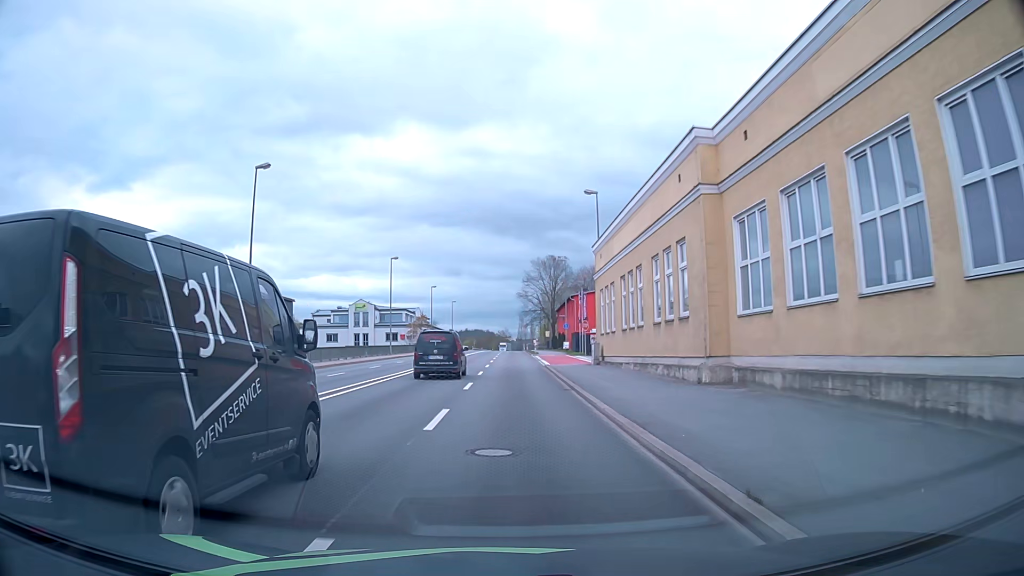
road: primary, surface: asphalt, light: Day
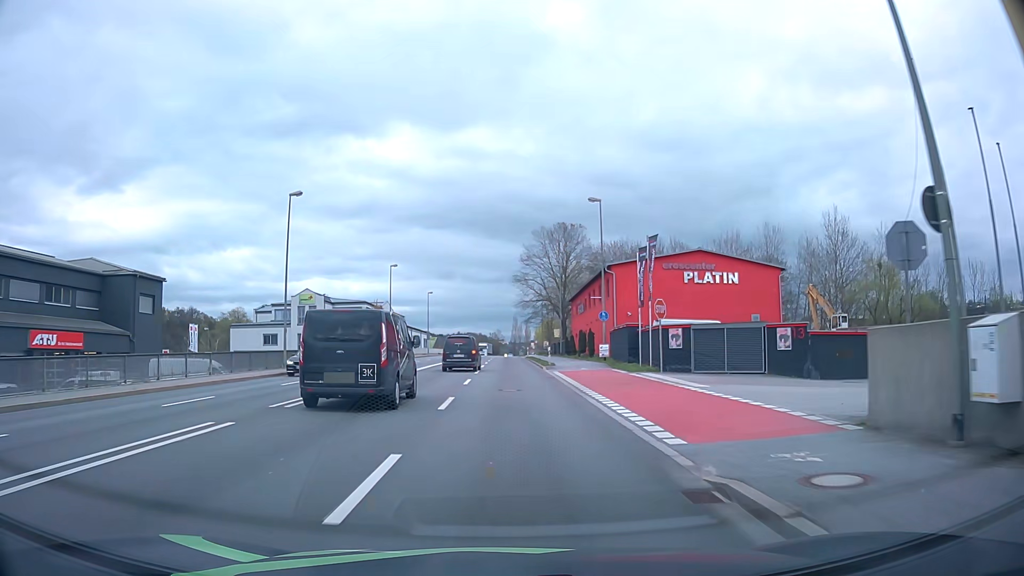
(-0.1, +32.7) m; 0°
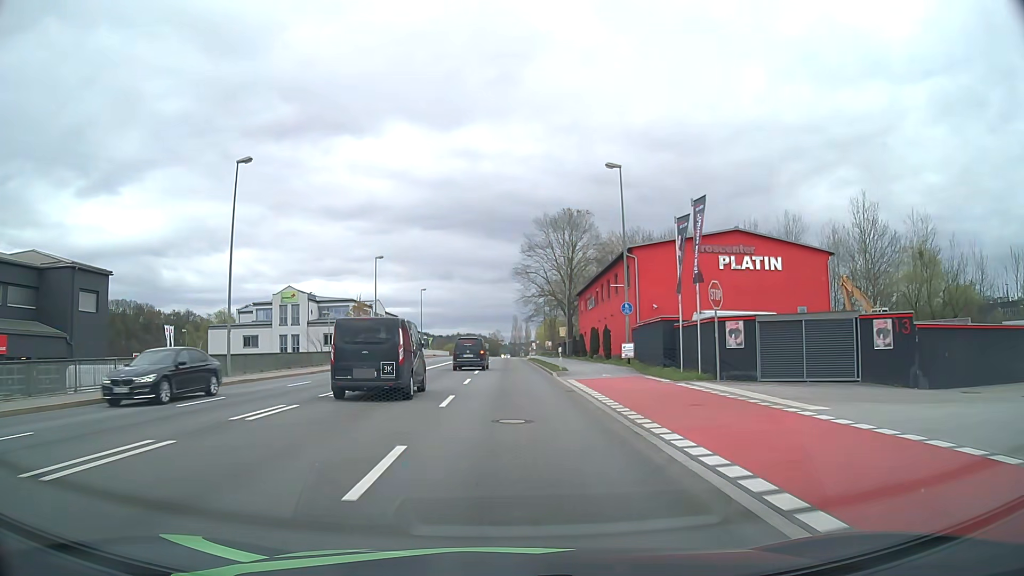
(+0.1, +8.2) m; 0°
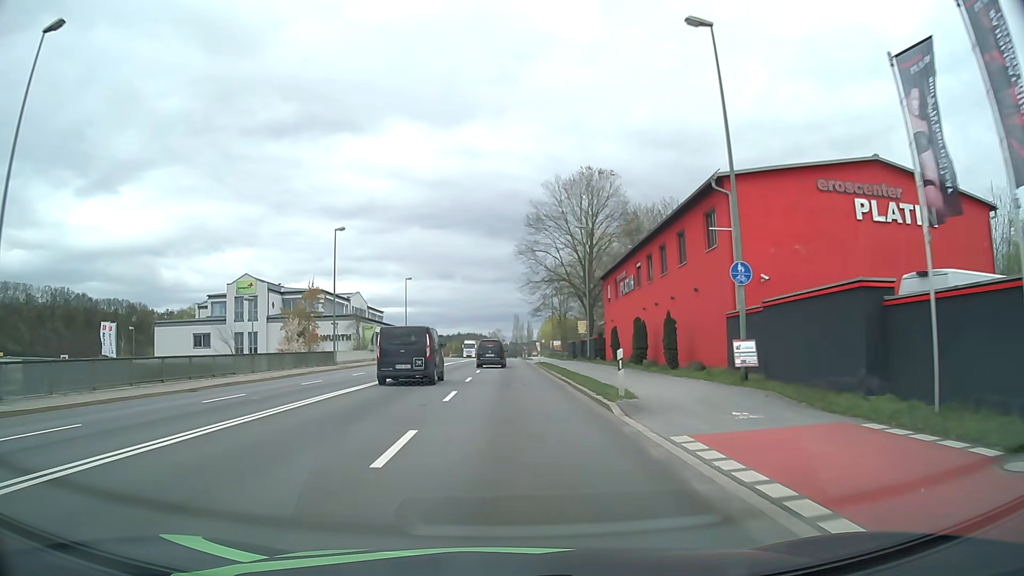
(+0.1, +16.5) m; 0°
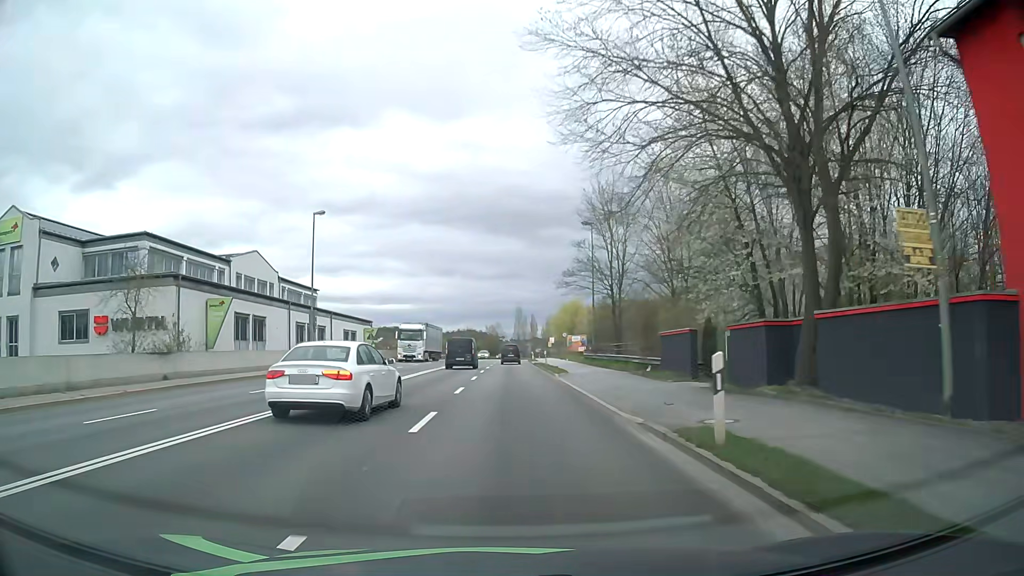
(-0.1, +42.3) m; 0°
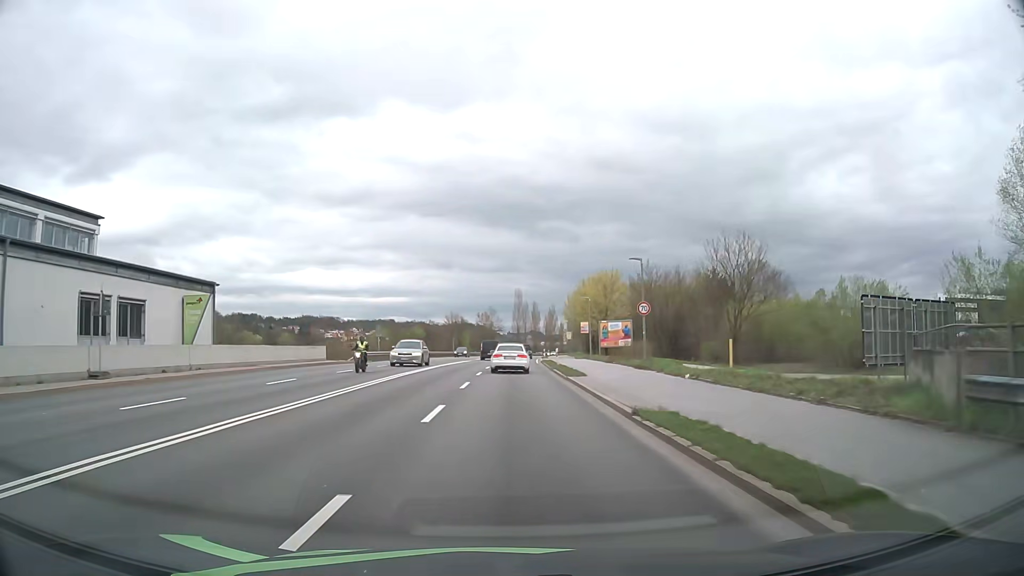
(+0.1, +44.1) m; +1°
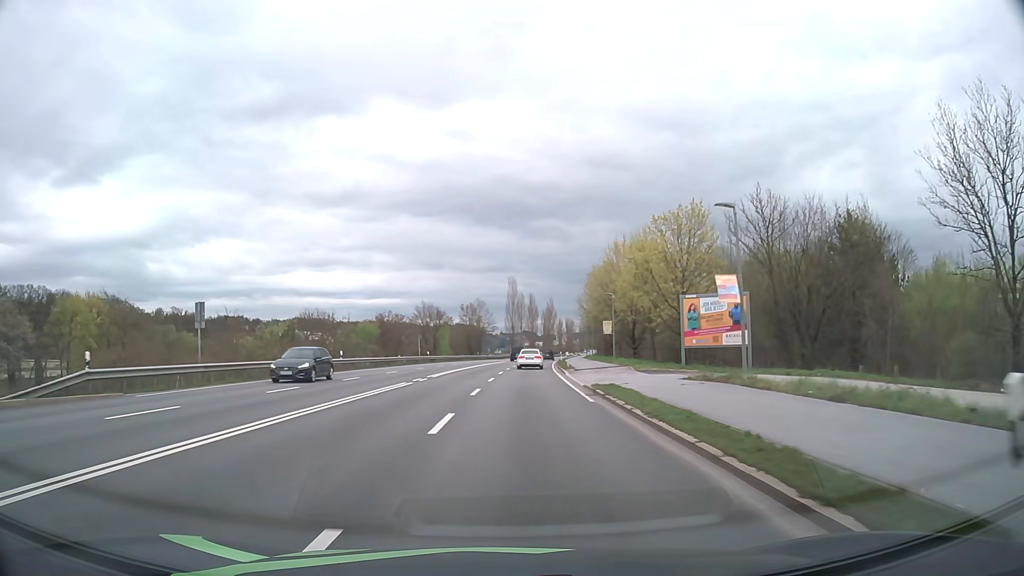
(0.0, +37.1) m; 0°
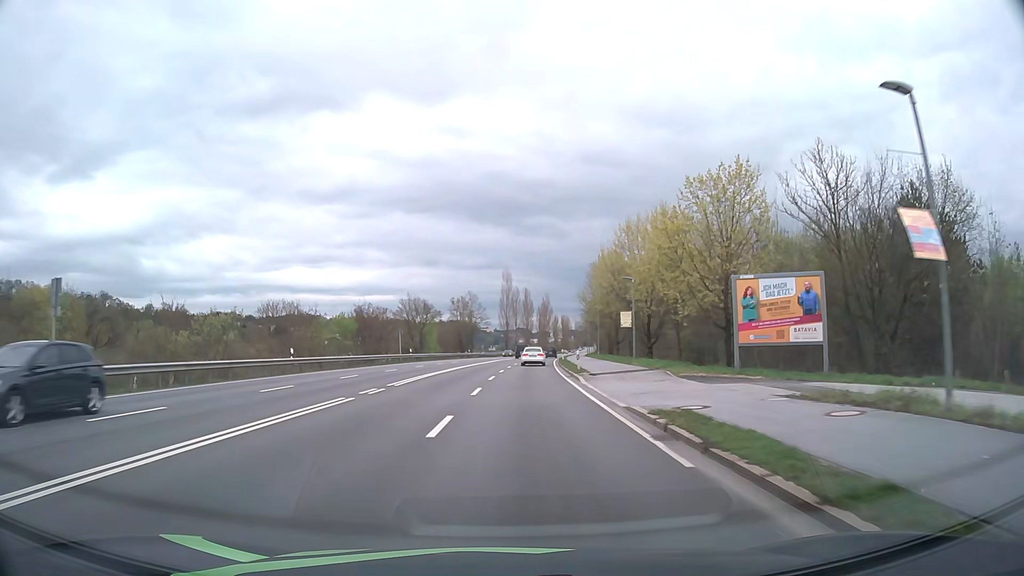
(0.0, +9.7) m; 0°
